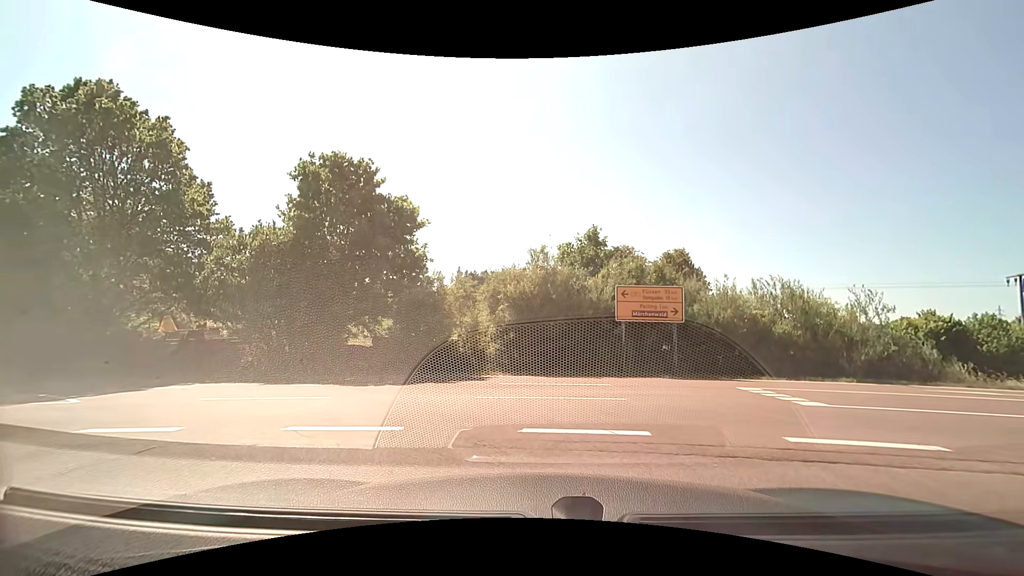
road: primary_link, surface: asphalt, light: Day
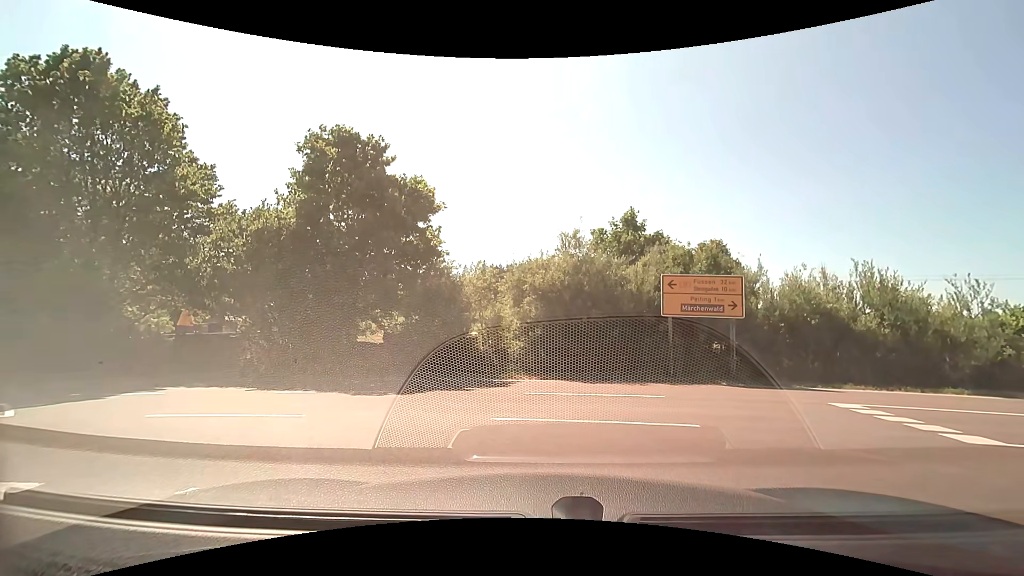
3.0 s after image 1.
(0.0, +2.5) m; 0°
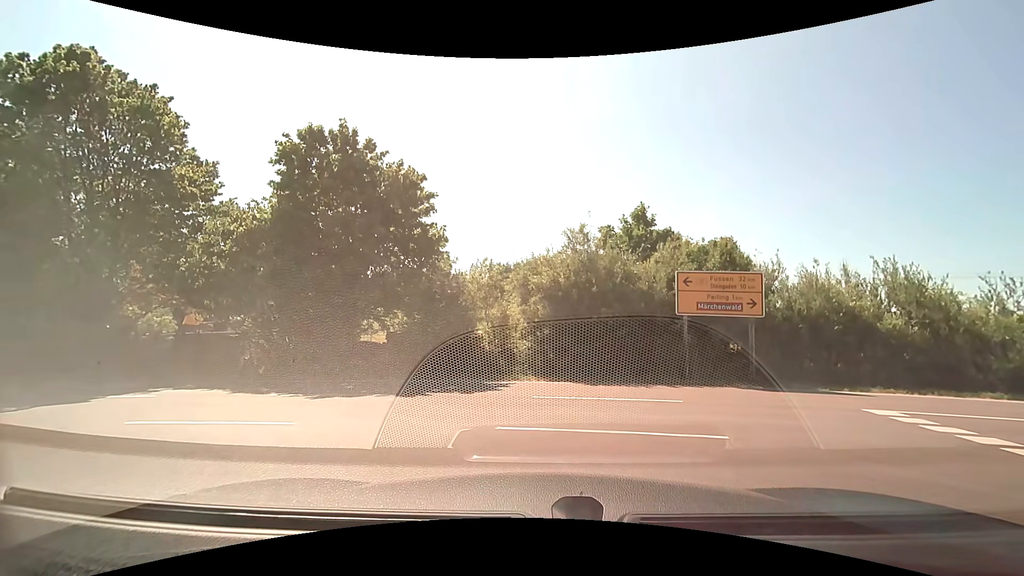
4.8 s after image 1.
(0.0, +0.7) m; 0°
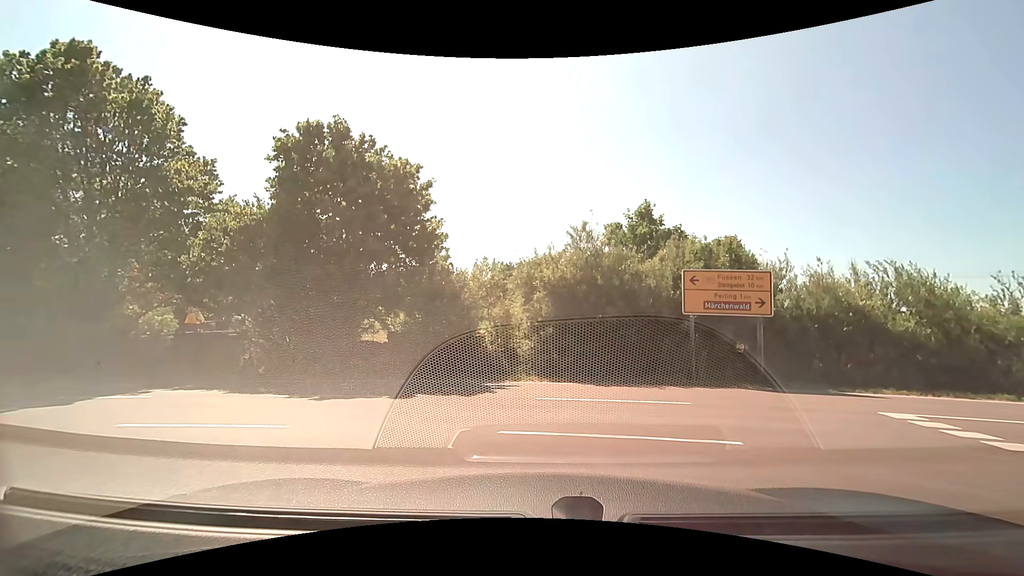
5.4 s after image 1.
(0.0, +0.3) m; 0°
